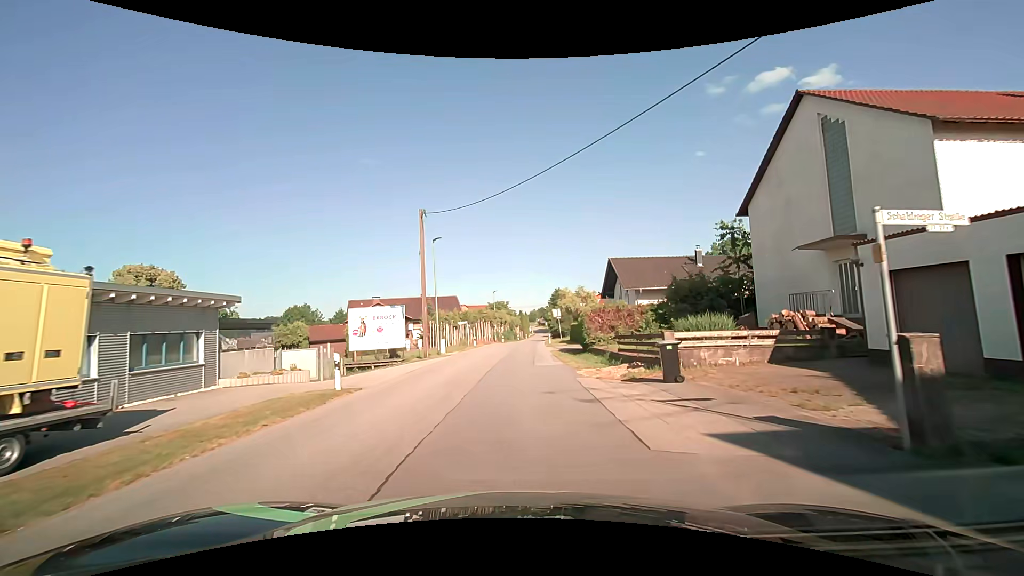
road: unclassified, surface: asphalt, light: Day
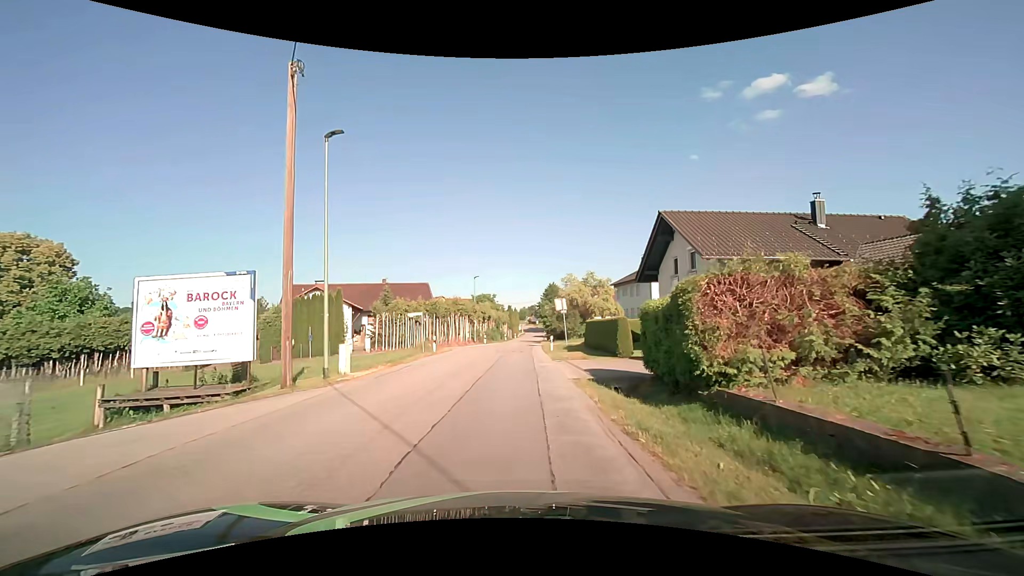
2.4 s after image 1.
(-0.3, +18.3) m; -1°
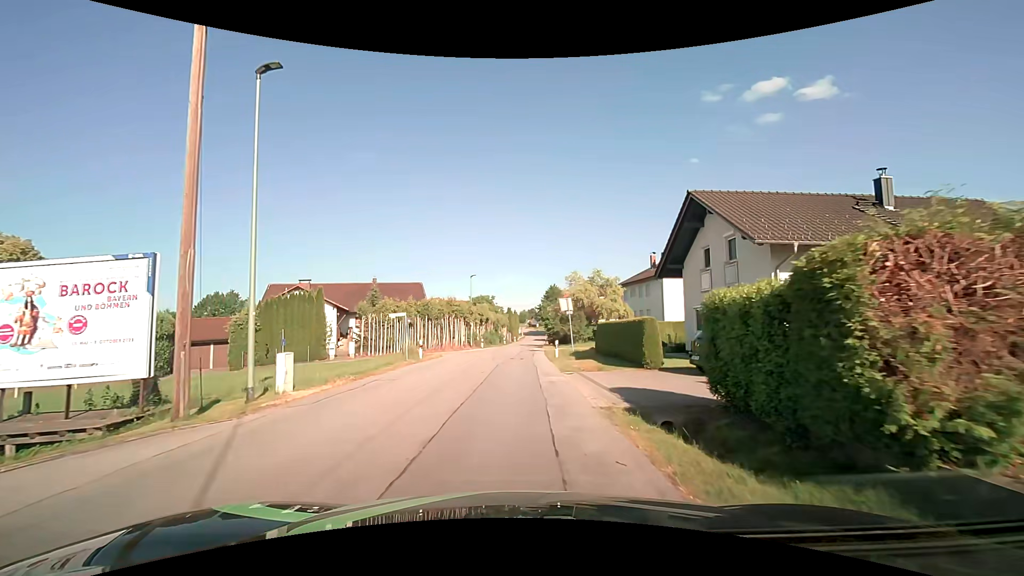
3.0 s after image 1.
(0.0, +4.5) m; +1°
(0, +10) (0, +20) (0, +30) (0, +40) (+1, +50) (+1, +60) (+2, +70) (+3, +80) (+3, +90) (+4, +100) m
